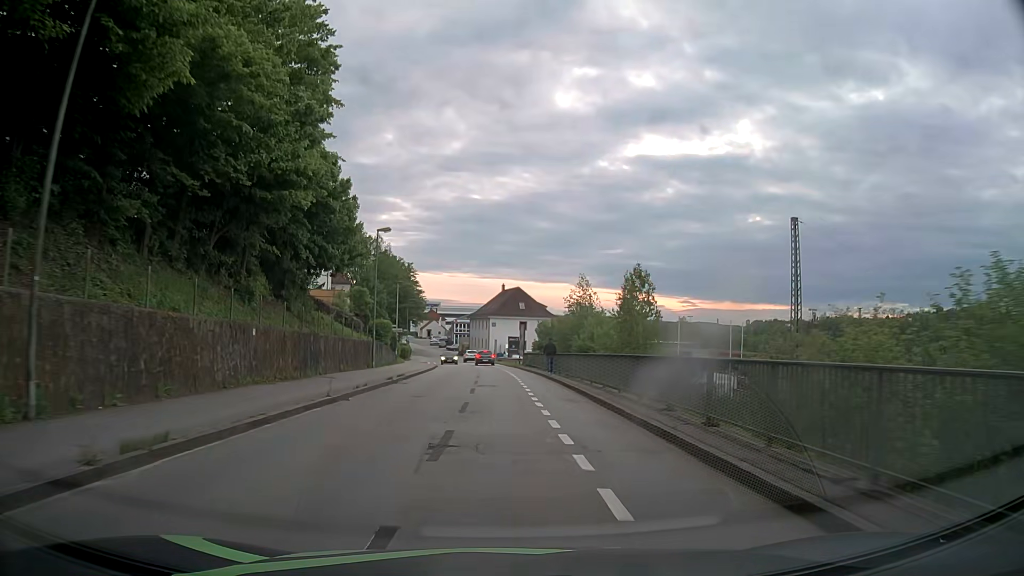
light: Day
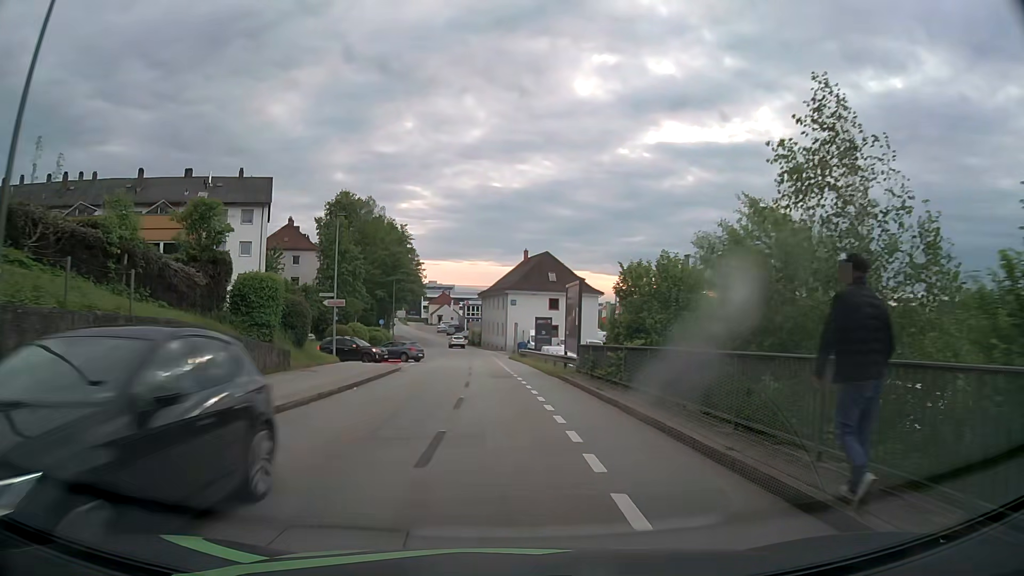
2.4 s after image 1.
(-0.4, +30.8) m; -2°
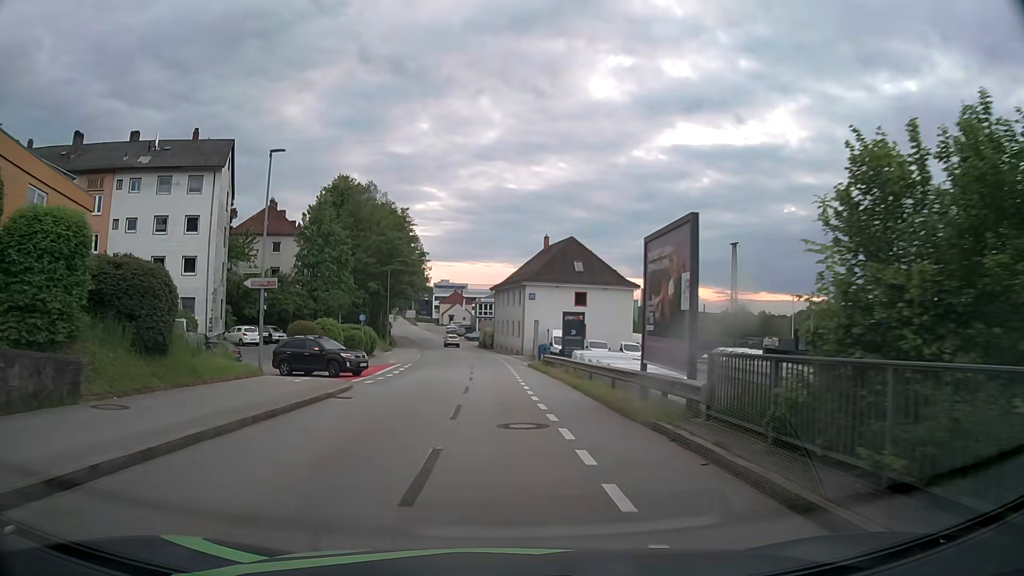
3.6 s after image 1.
(-0.1, +13.4) m; -1°
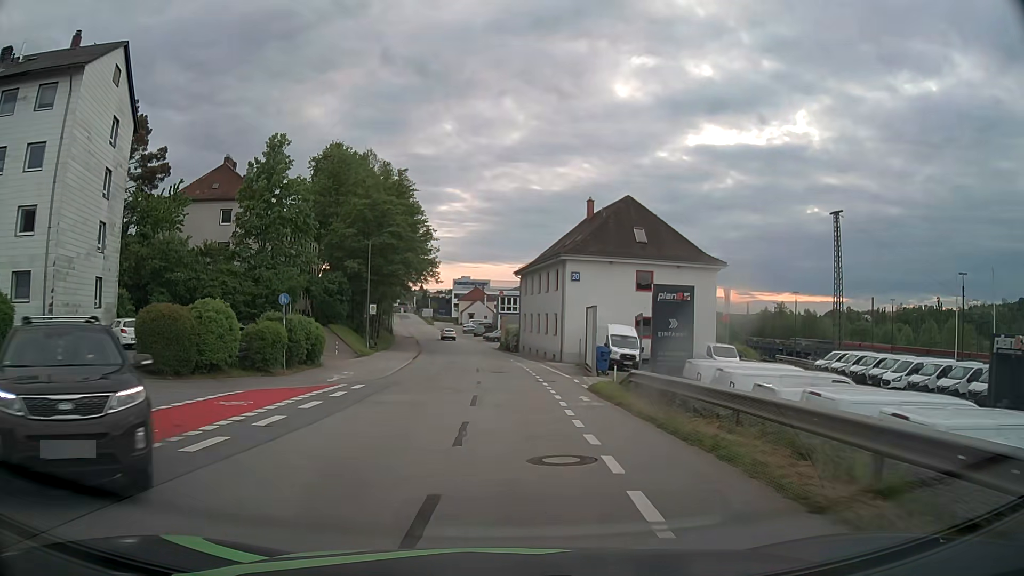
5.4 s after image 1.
(-0.4, +20.6) m; -2°
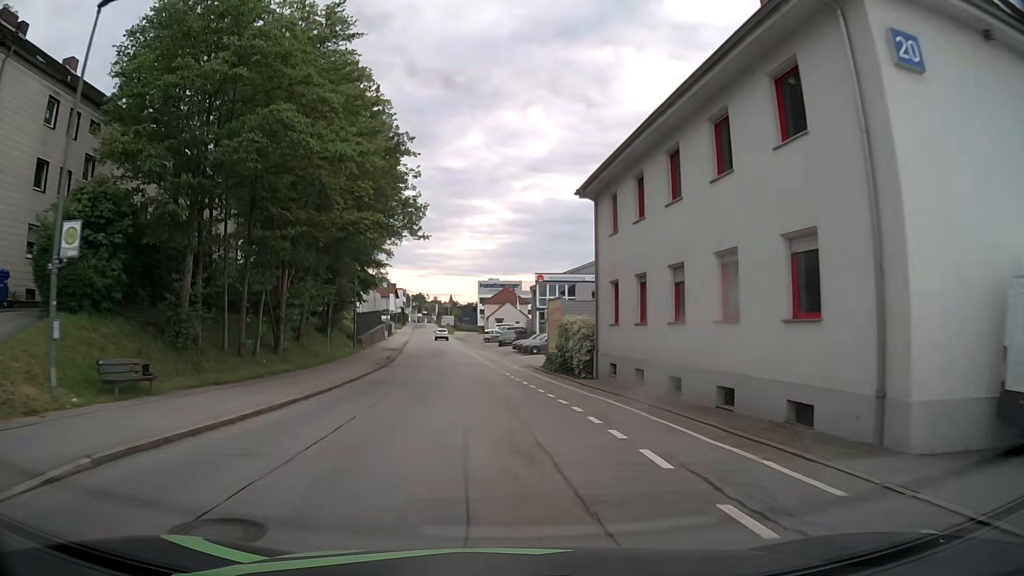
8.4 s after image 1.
(-0.8, +37.0) m; -3°
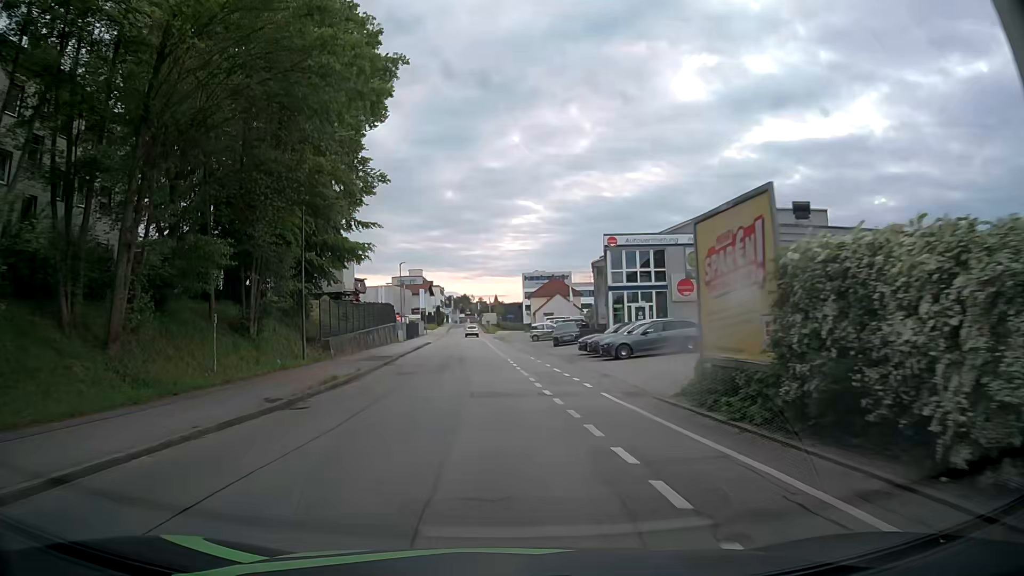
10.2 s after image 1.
(-0.6, +22.4) m; -3°
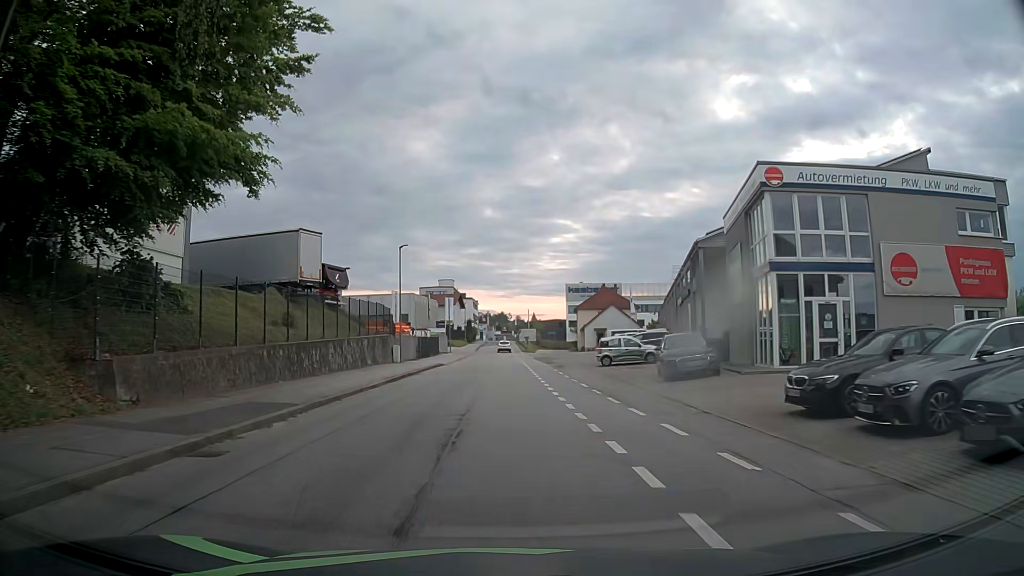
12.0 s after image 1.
(-0.9, +22.4) m; -4°
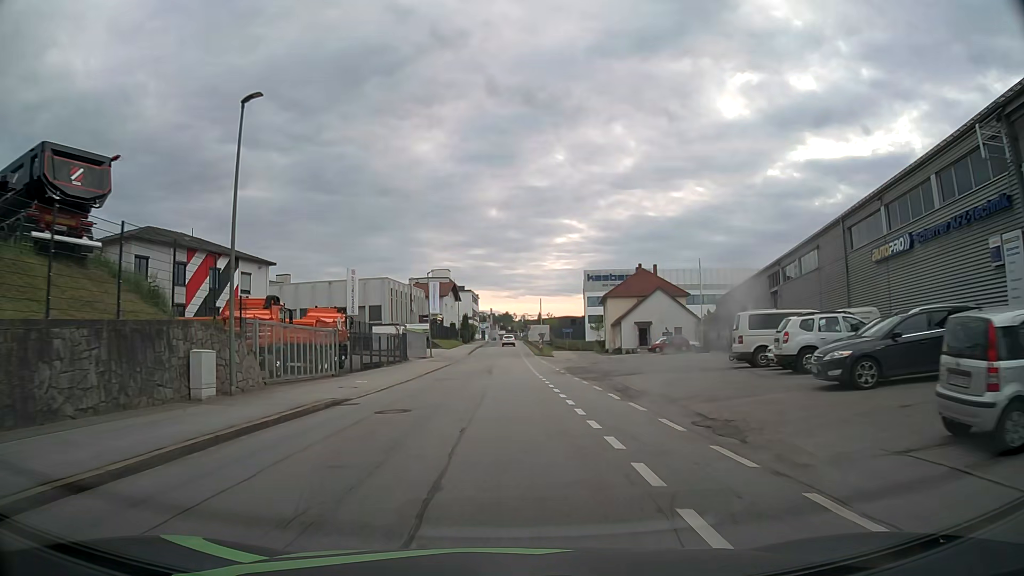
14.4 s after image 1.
(0.0, +29.7) m; 0°
(0, +10) (0, +20) (0, +30) (0, +40) (0, +50) (0, +60) (0, +70) (0, +80) (0, +90) (0, +100) m
